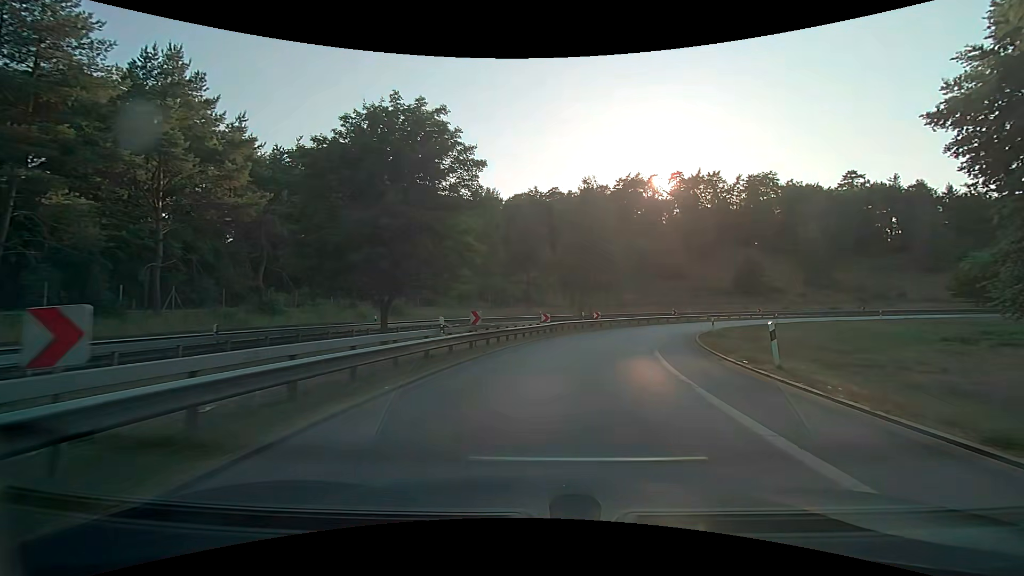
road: motorway_link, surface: asphalt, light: Day
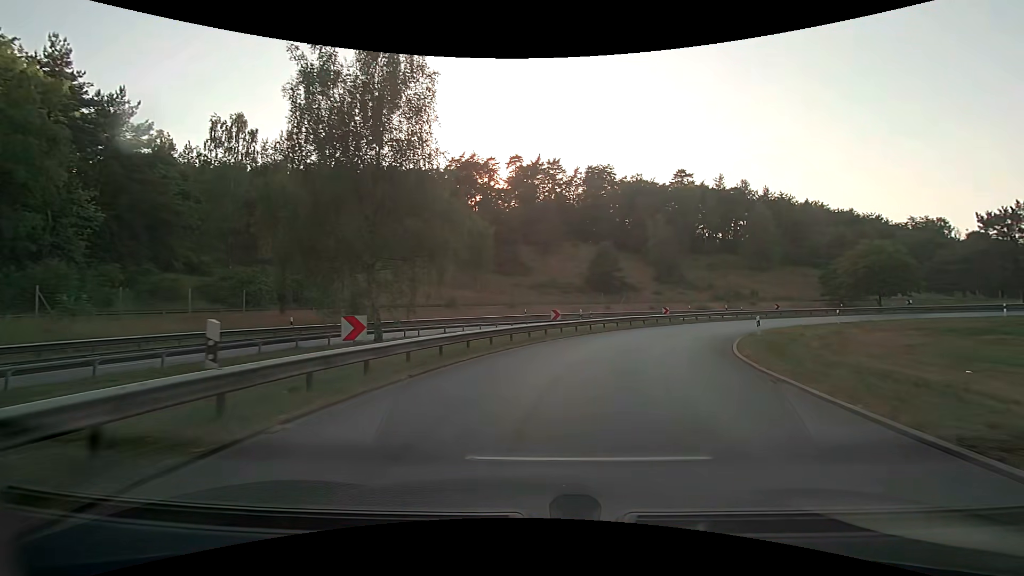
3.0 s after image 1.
(+4.6, +29.4) m; +18°
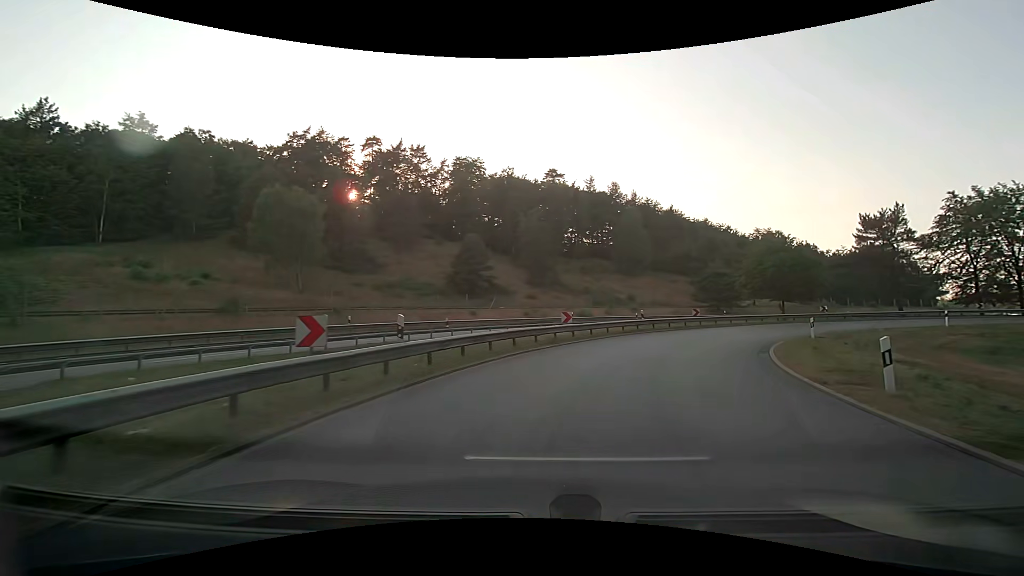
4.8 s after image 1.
(+2.2, +17.0) m; +16°
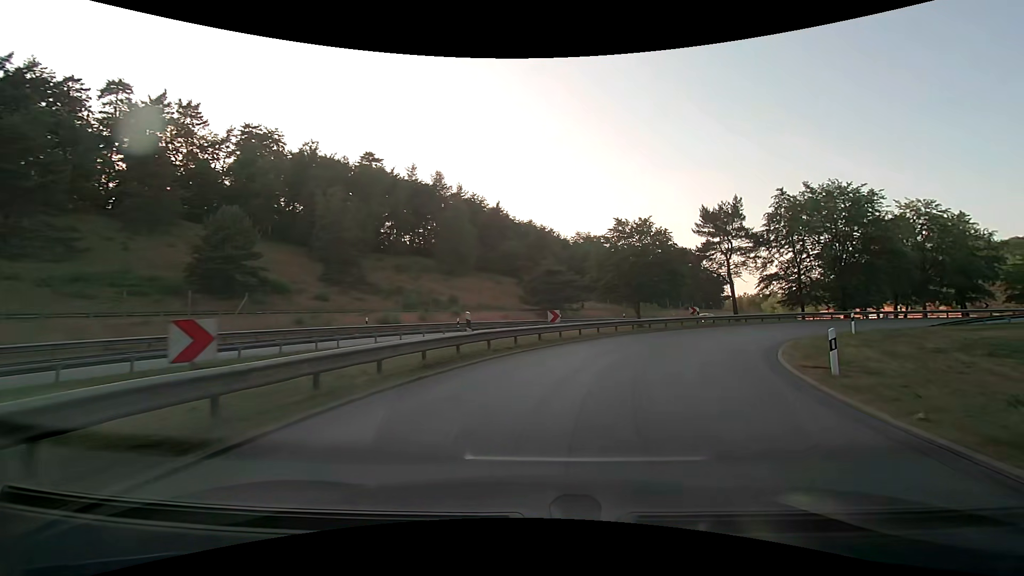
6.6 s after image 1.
(+2.8, +16.5) m; +20°
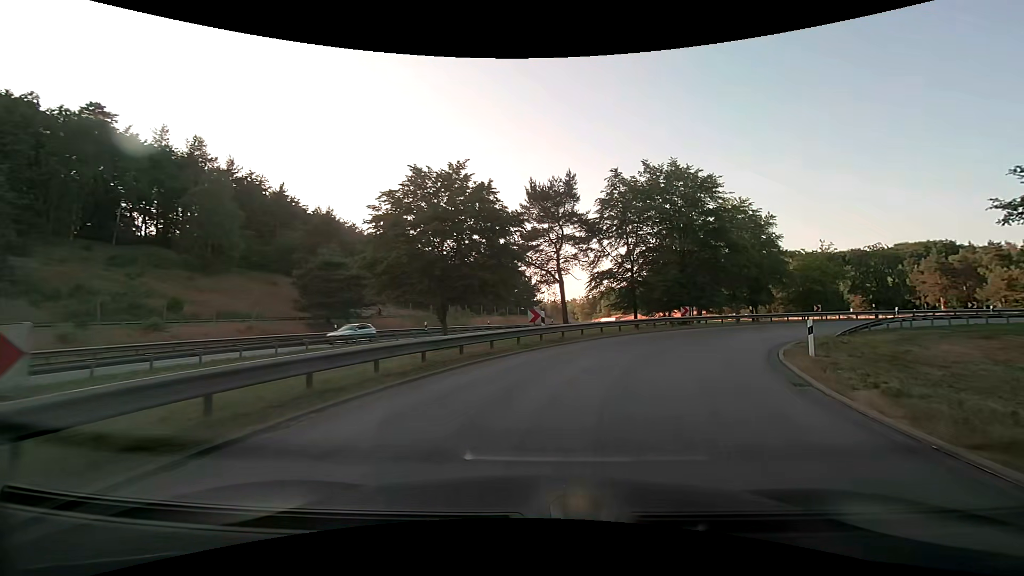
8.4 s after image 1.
(+3.0, +16.2) m; +21°
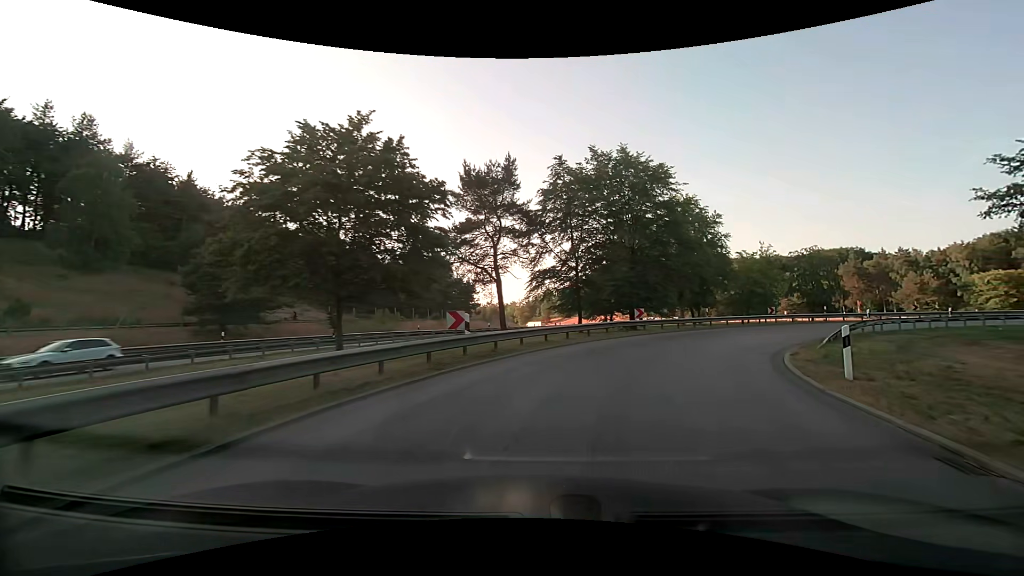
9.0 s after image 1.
(+0.3, +5.5) m; +7°
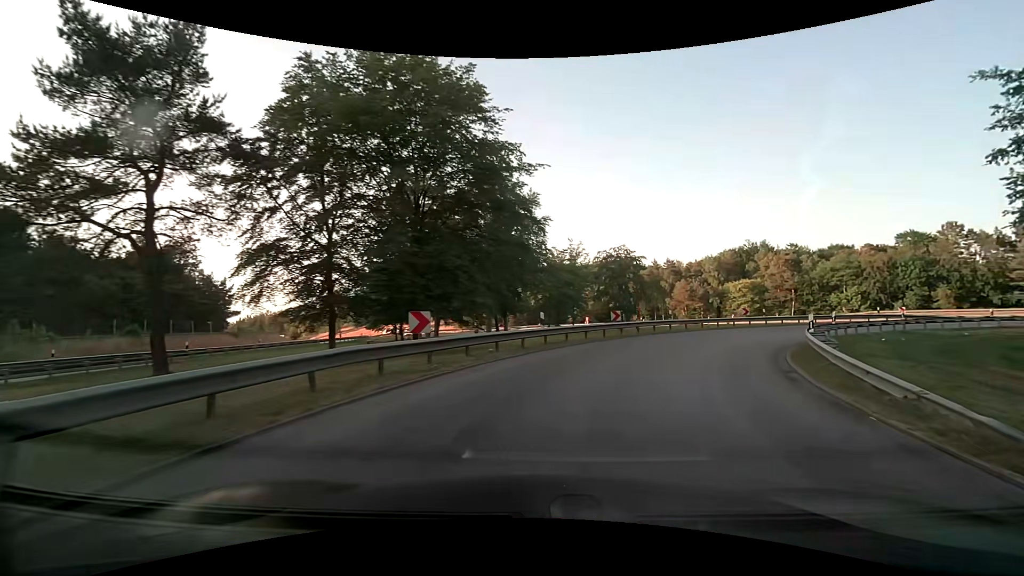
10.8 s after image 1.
(+3.2, +16.2) m; +22°
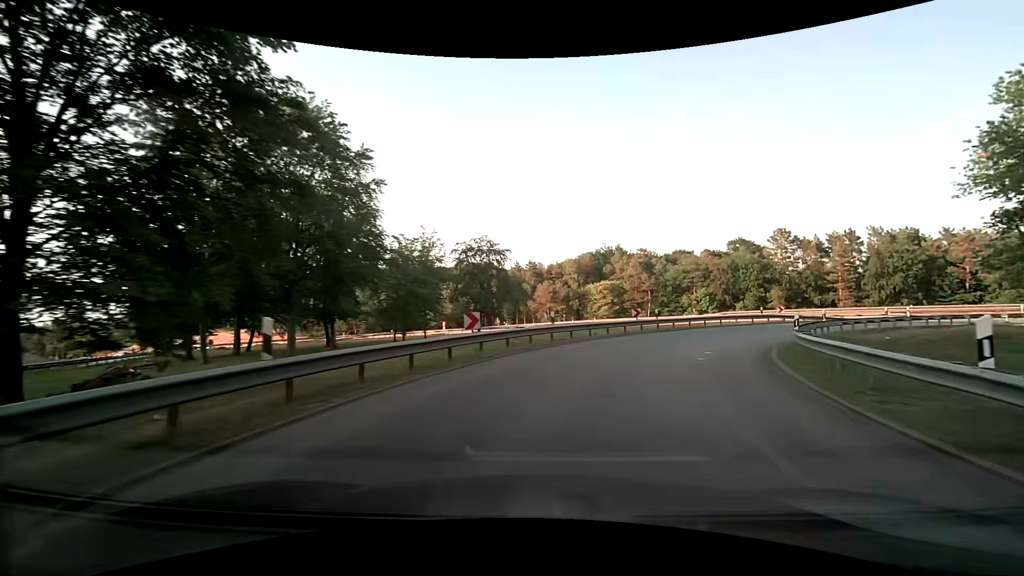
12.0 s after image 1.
(+1.6, +11.3) m; +16°
(+1, +10) (+4, +19) (+10, +28) (+17, +35) (+25, +40) (+34, +44) (+44, +46) (+54, +46) (+64, +45) (+74, +43) m
